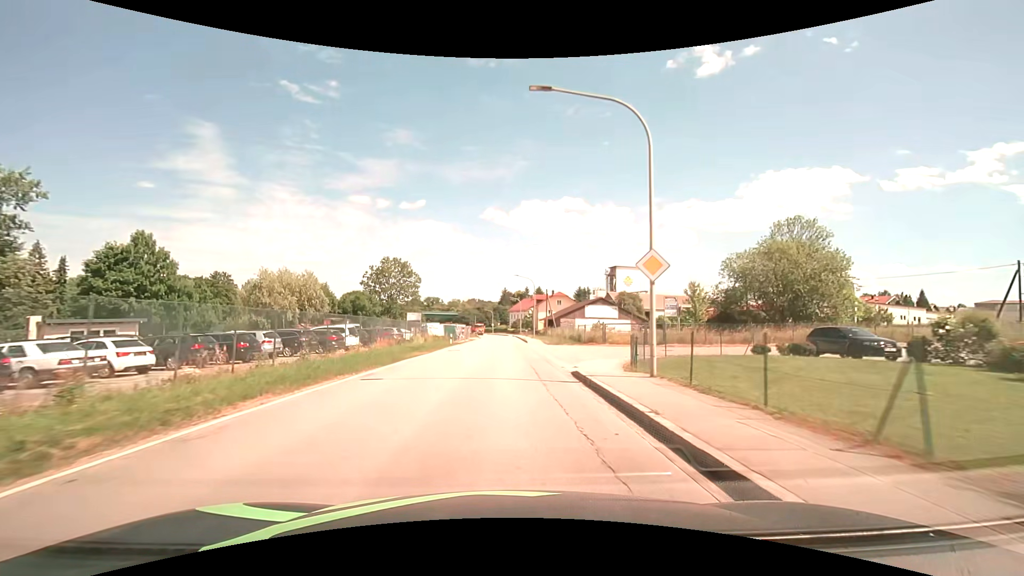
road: secondary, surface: asphalt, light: Day
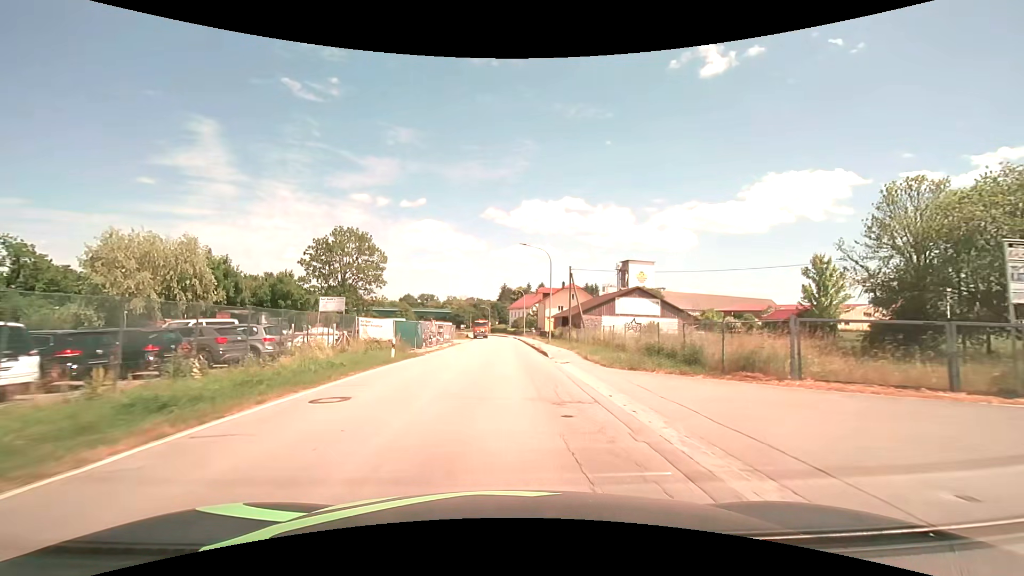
(-0.1, +23.8) m; 0°
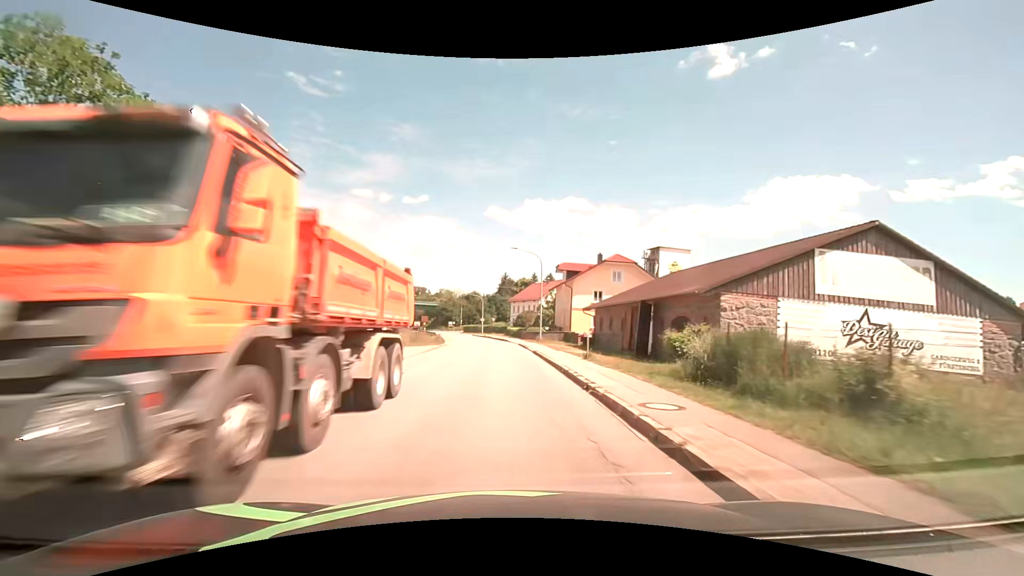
(0.0, +39.6) m; 0°
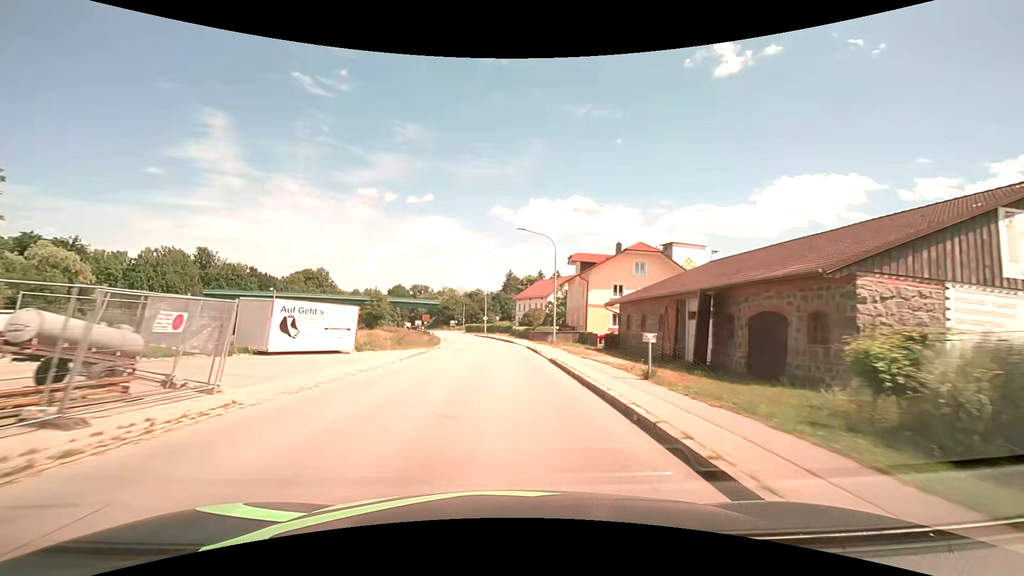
(-0.1, +7.9) m; -1°
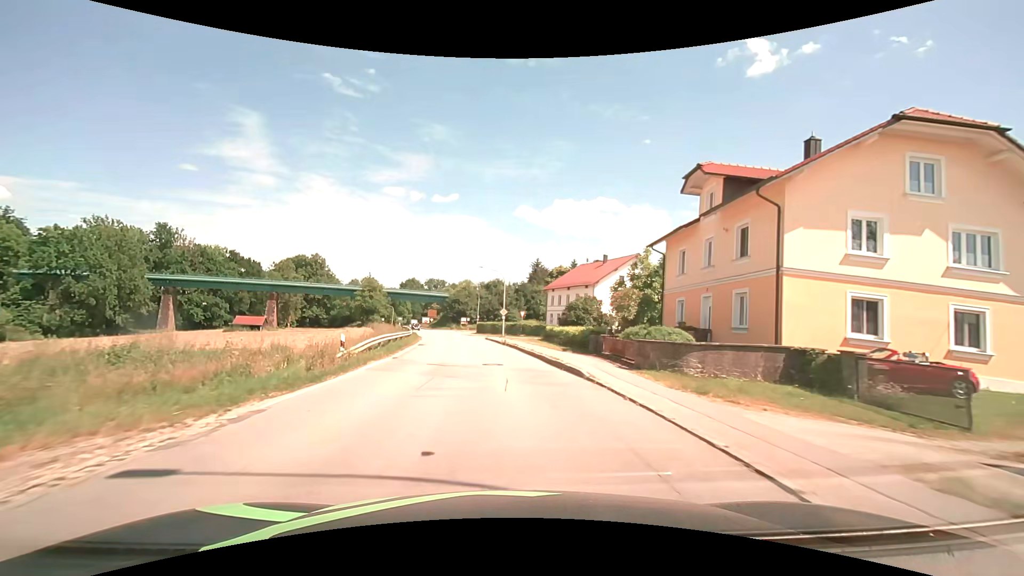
(-0.6, +31.8) m; -2°
(0, +10) (-1, +20) (-1, +30) (-2, +40) (-4, +50) (-5, +60) (-7, +70) (-9, +79) (-12, +89) (-15, +99) m
